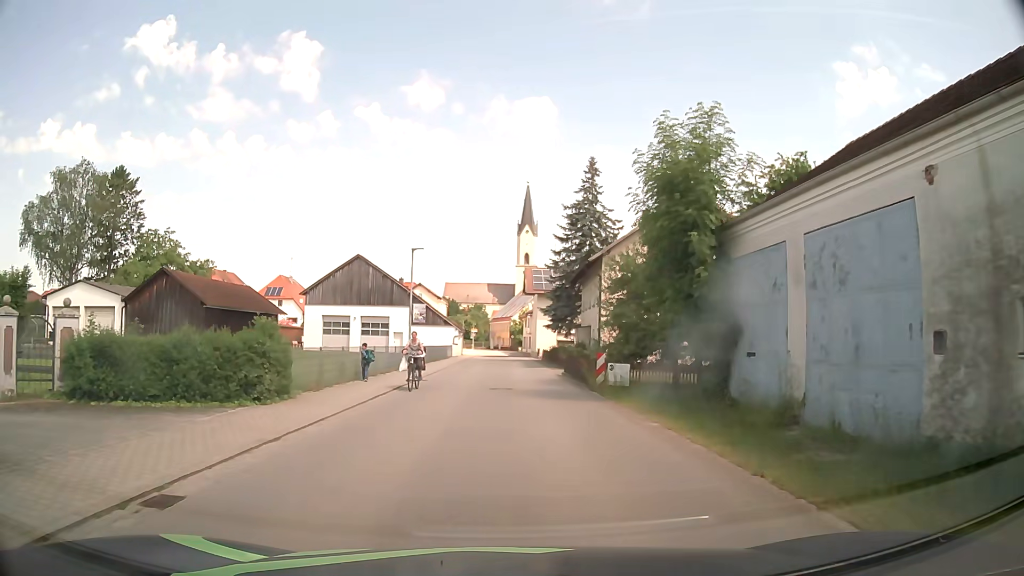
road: secondary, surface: asphalt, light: Day
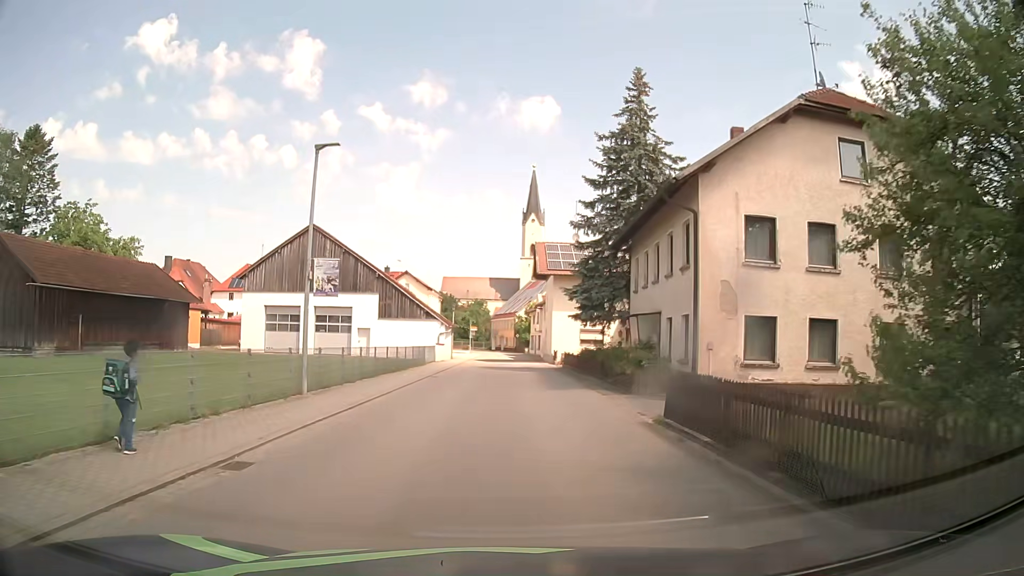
(0.0, +18.1) m; 0°
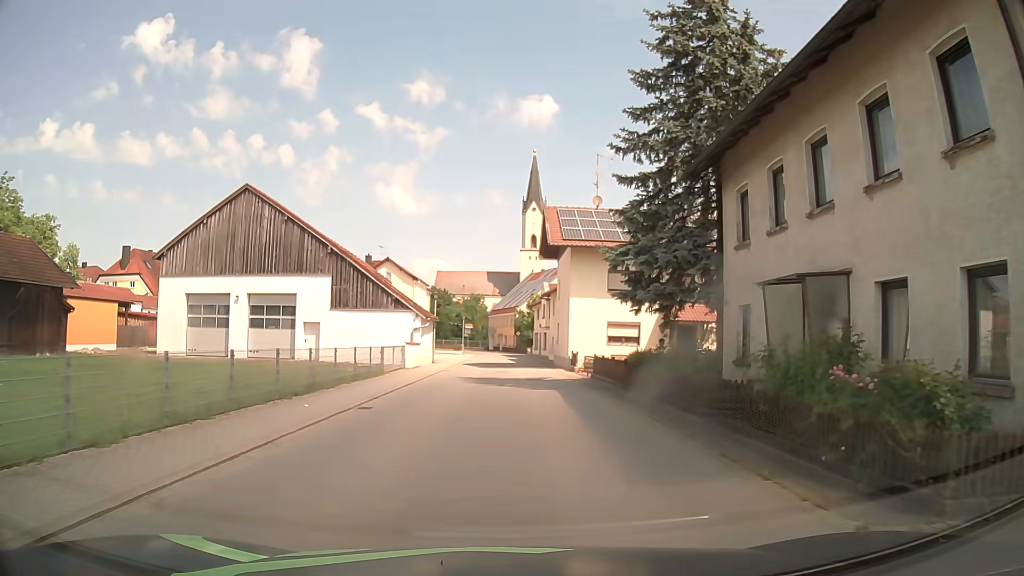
(0.0, +13.5) m; -1°
(0, +10) (0, +20) (0, +30) (0, +40) (+1, +50) (+1, +60) (+1, +70) (0, +80) (-1, +90) (-5, +99) m
